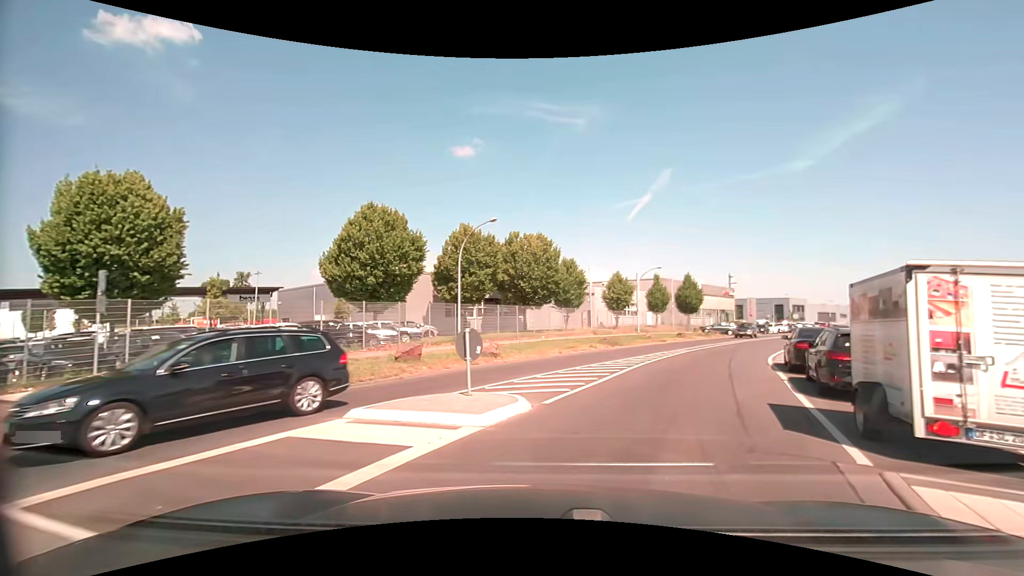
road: tertiary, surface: asphalt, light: Day
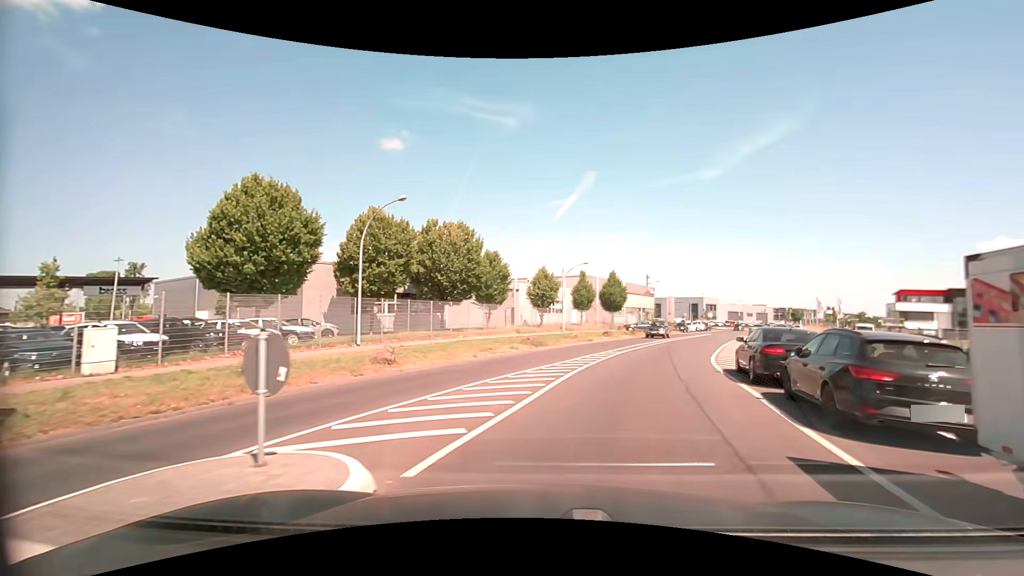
(+0.3, +4.2) m; +8°
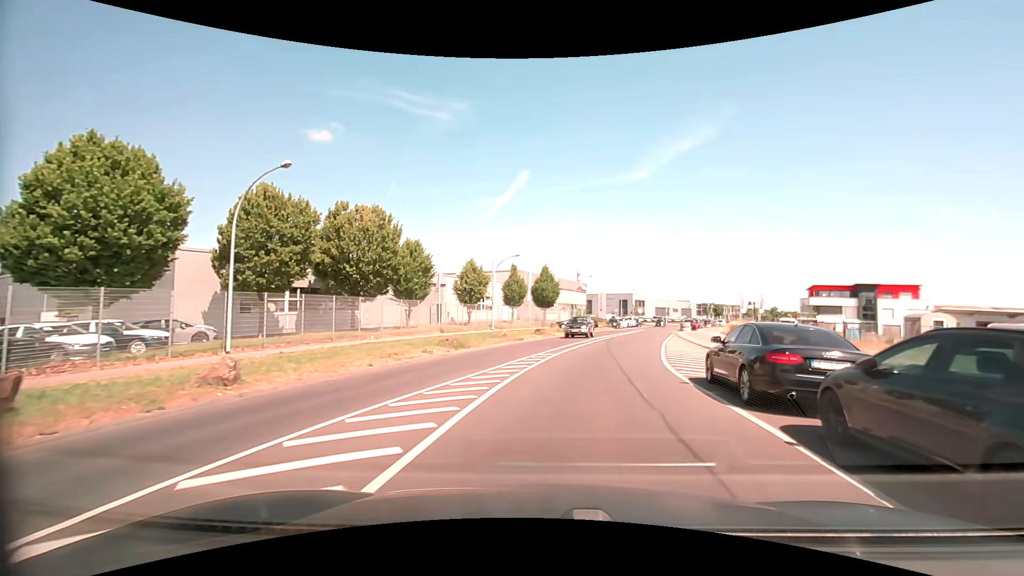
(+0.3, +4.6) m; +8°
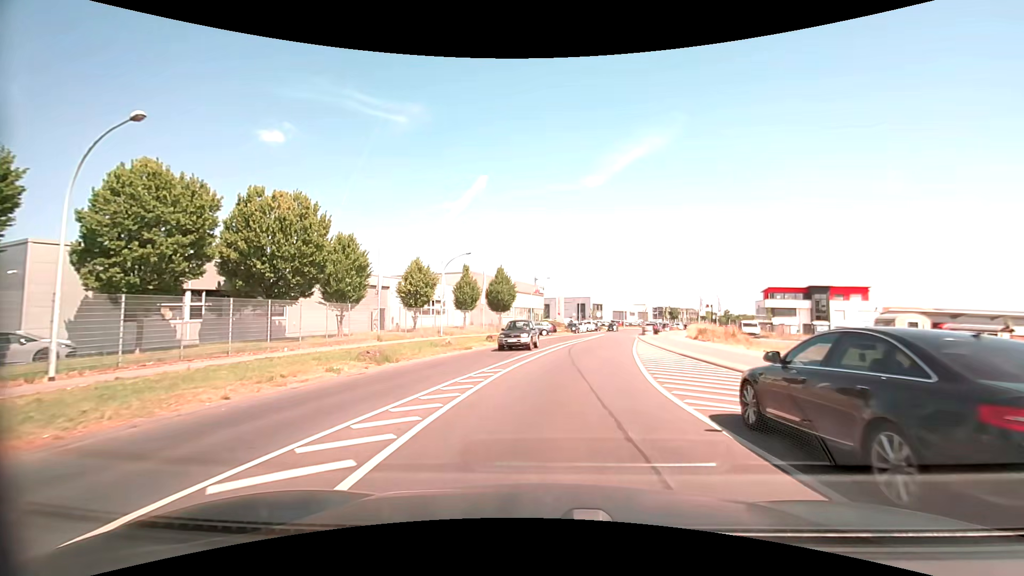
(+0.2, +4.9) m; +4°
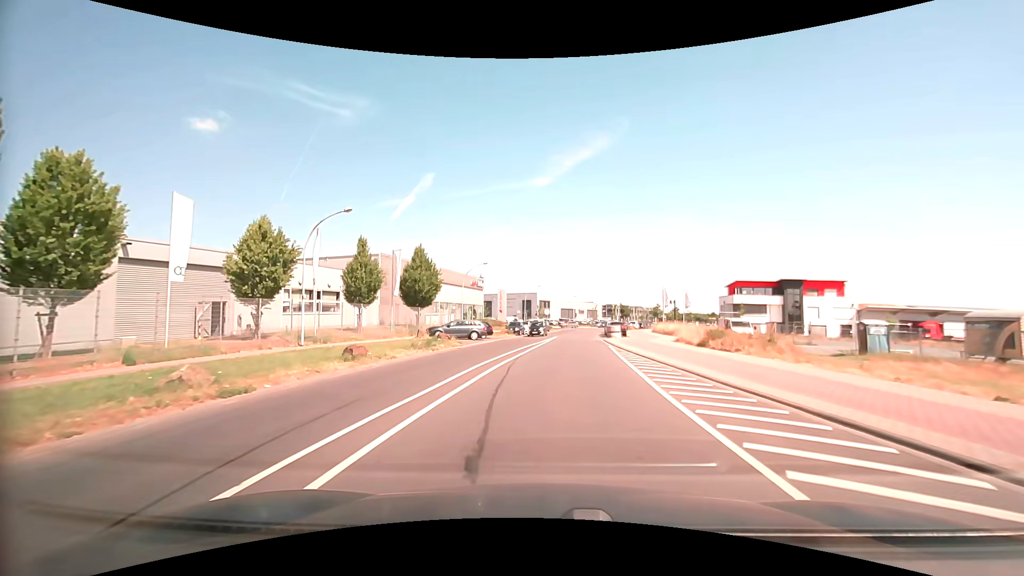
(+1.2, +16.8) m; +7°
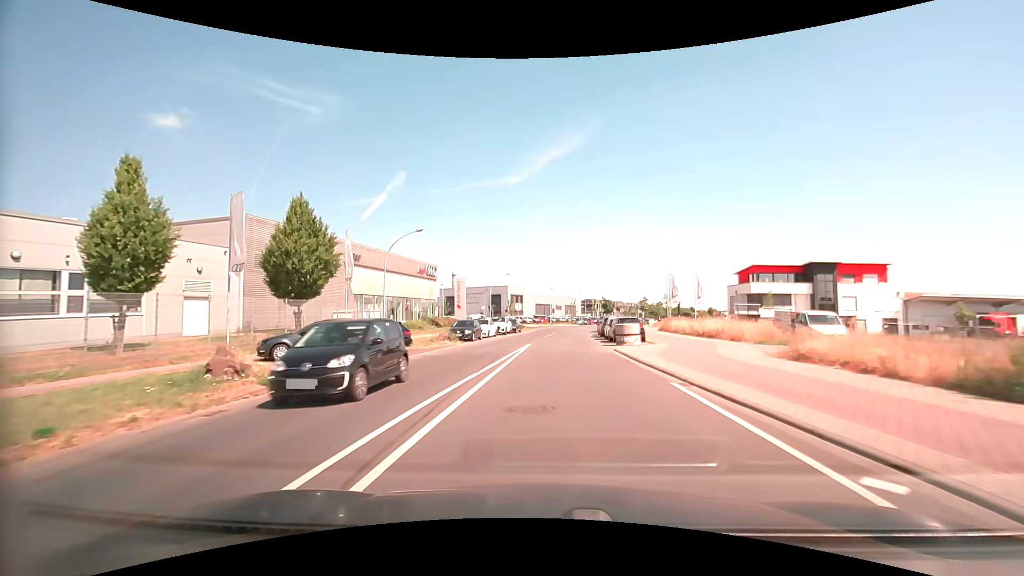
(+0.4, +19.5) m; +3°
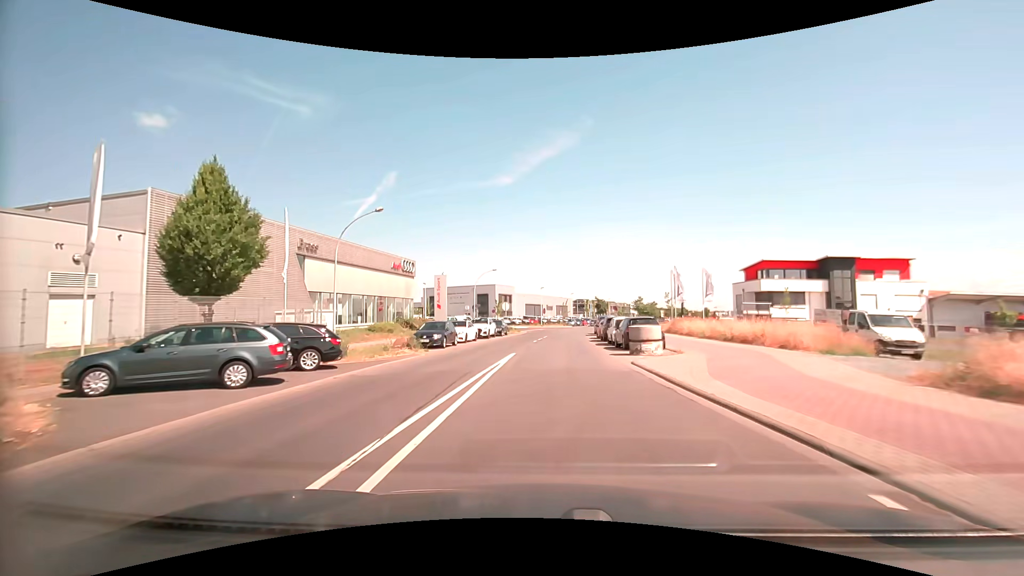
(+0.1, +6.9) m; +1°
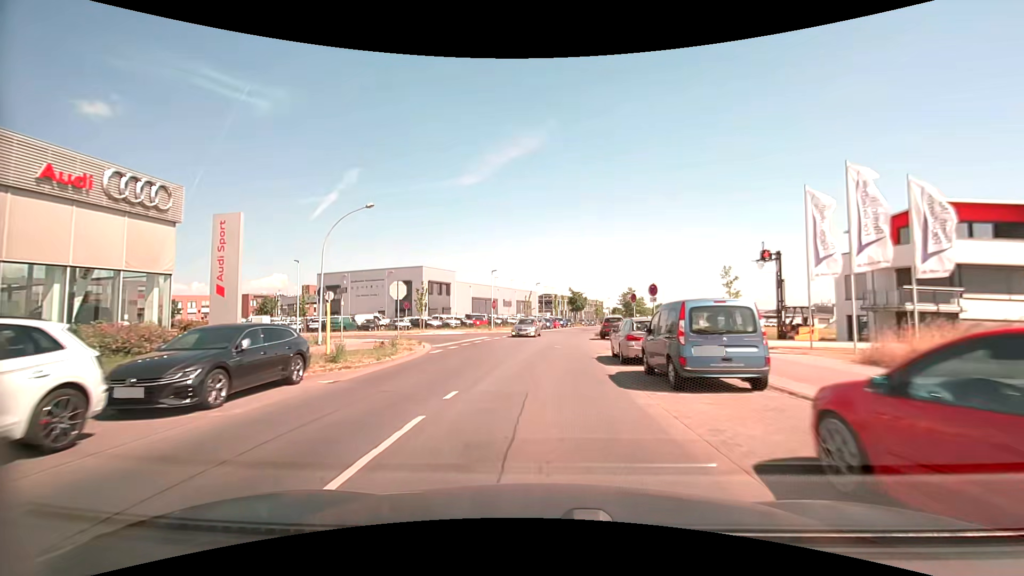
(+1.3, +35.3) m; +4°
(0, +10) (0, +20) (+1, +30) (+2, +40) (+3, +50) (+5, +60) (+7, +70) (+9, +79) (+11, +89) (+13, +99) m
